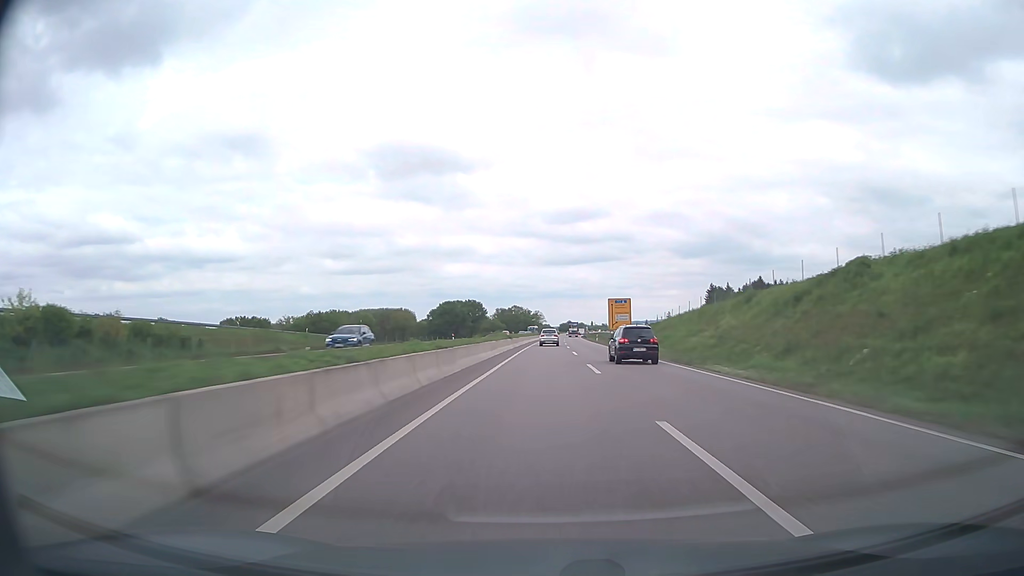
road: trunk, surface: asphalt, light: Day
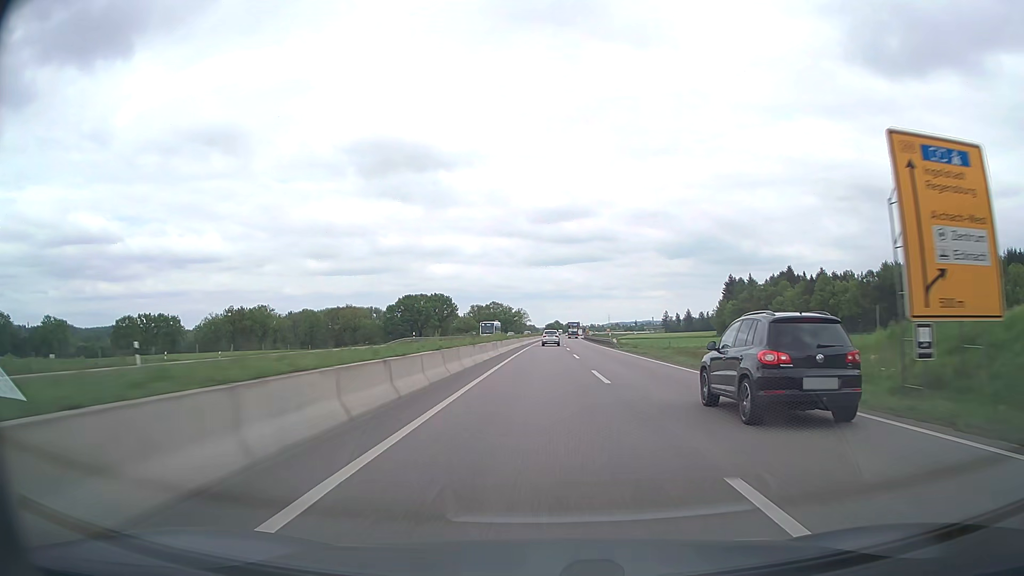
(+0.9, +76.0) m; +1°
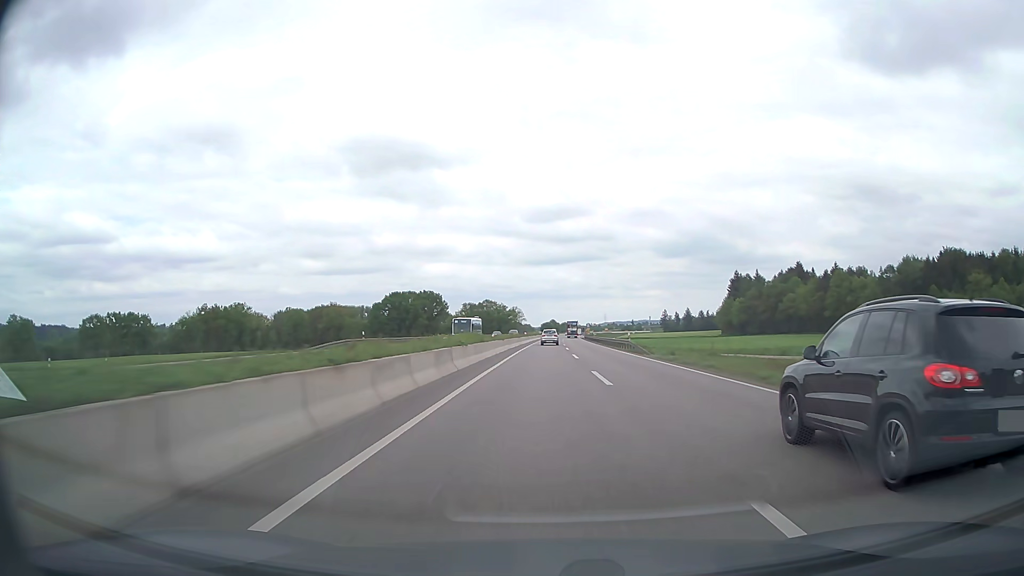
(+0.1, +19.0) m; 0°
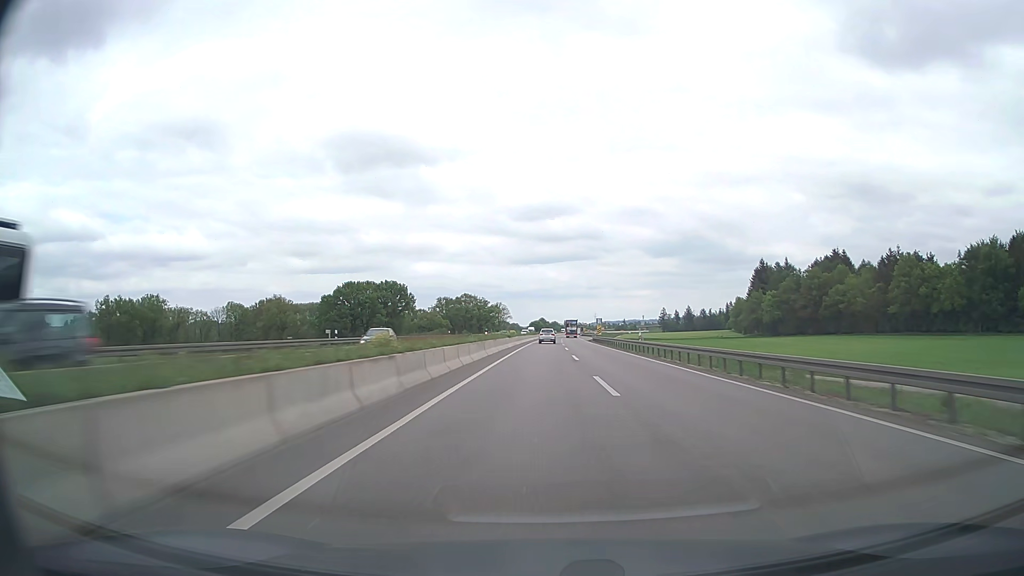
(+0.4, +57.1) m; +1°
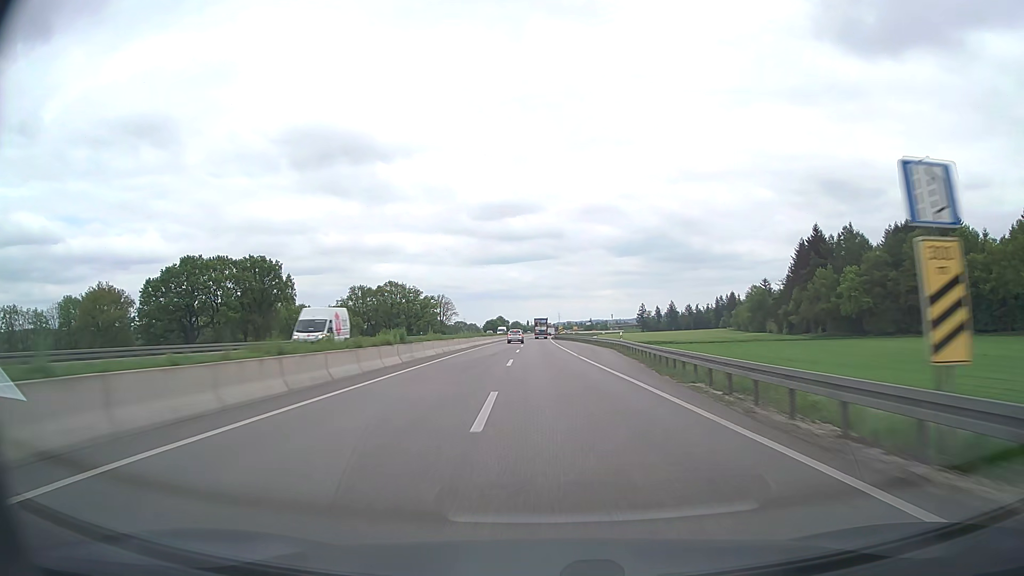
(+3.2, +95.0) m; +3°
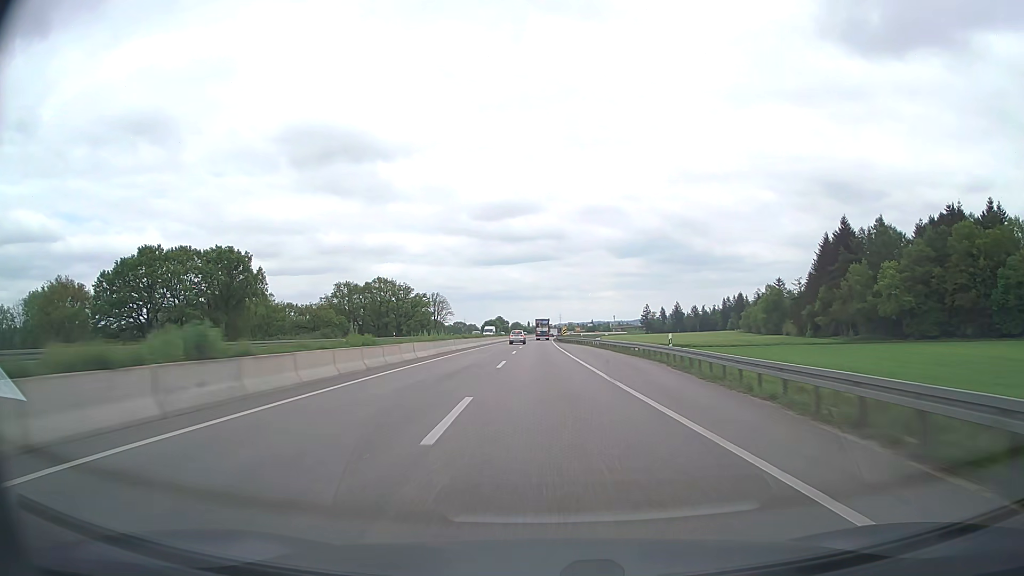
(0.0, +19.0) m; 0°
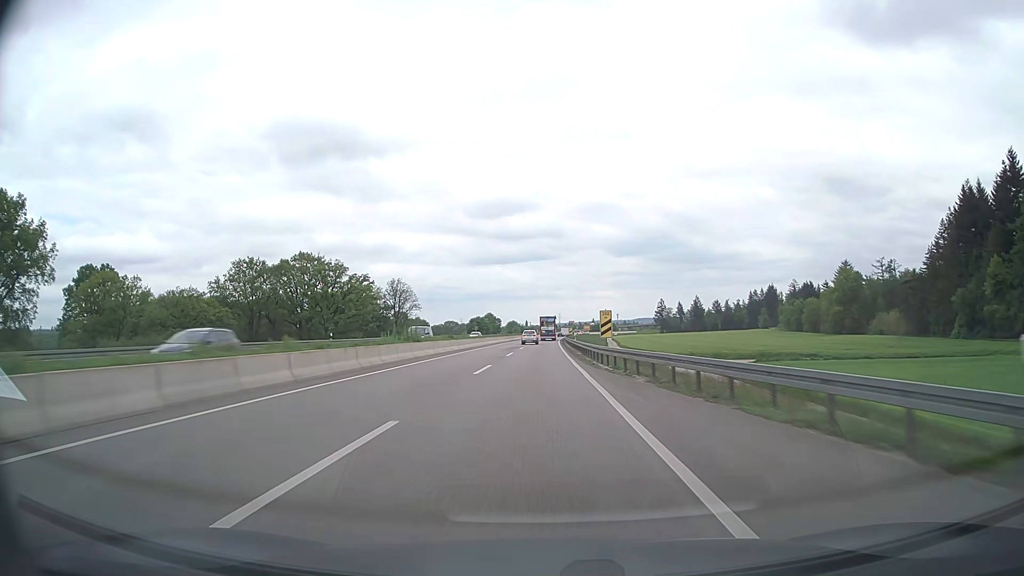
(0.0, +76.0) m; 0°
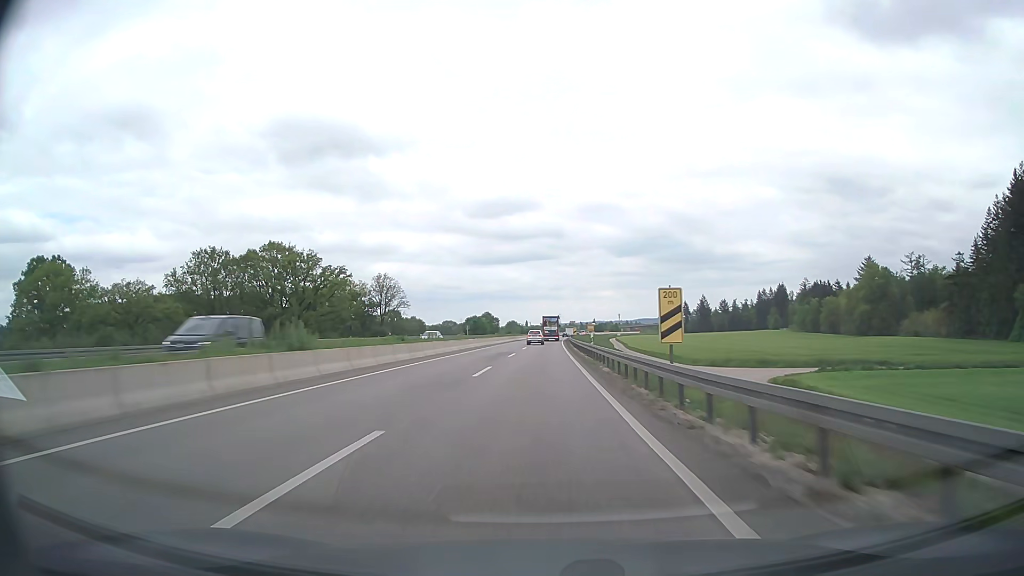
(0.0, +19.0) m; 0°
(0, +10) (0, +20) (0, +30) (0, +40) (0, +50) (0, +60) (+1, +70) (+1, +80) (+1, +90) (+1, +100) m
